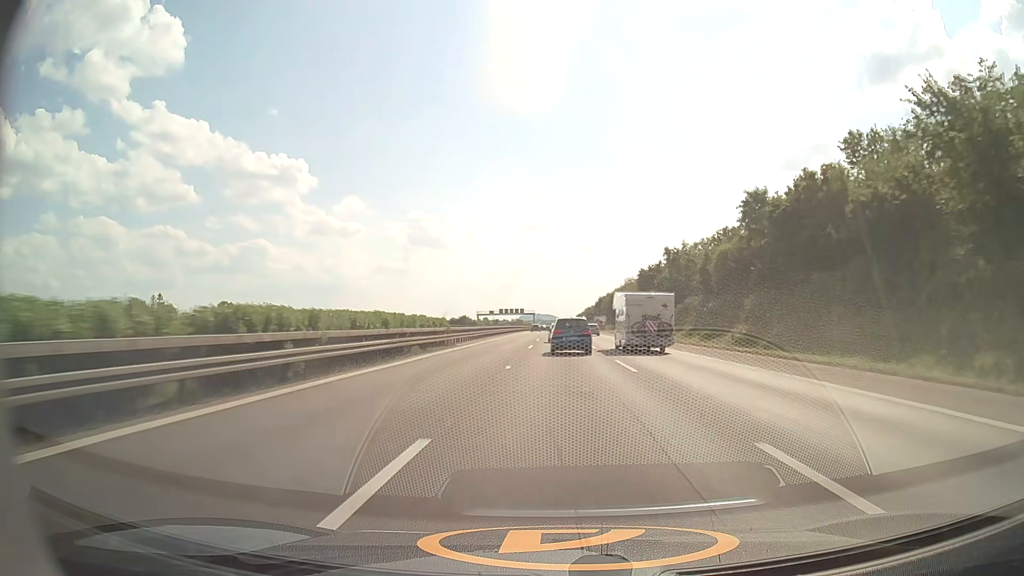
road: motorway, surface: asphalt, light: Day
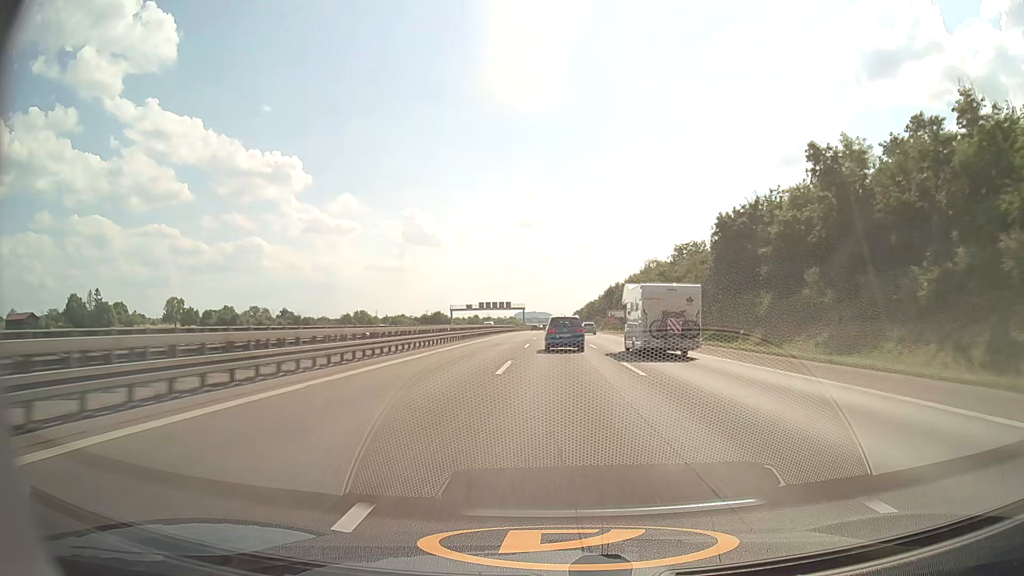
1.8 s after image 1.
(+0.1, +56.1) m; 0°
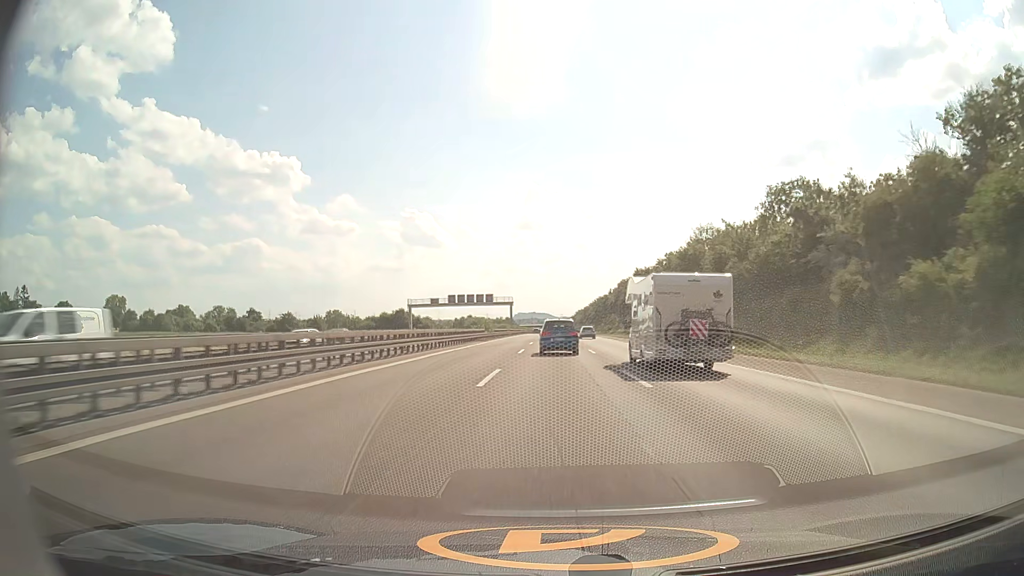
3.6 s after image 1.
(+0.1, +56.7) m; 0°
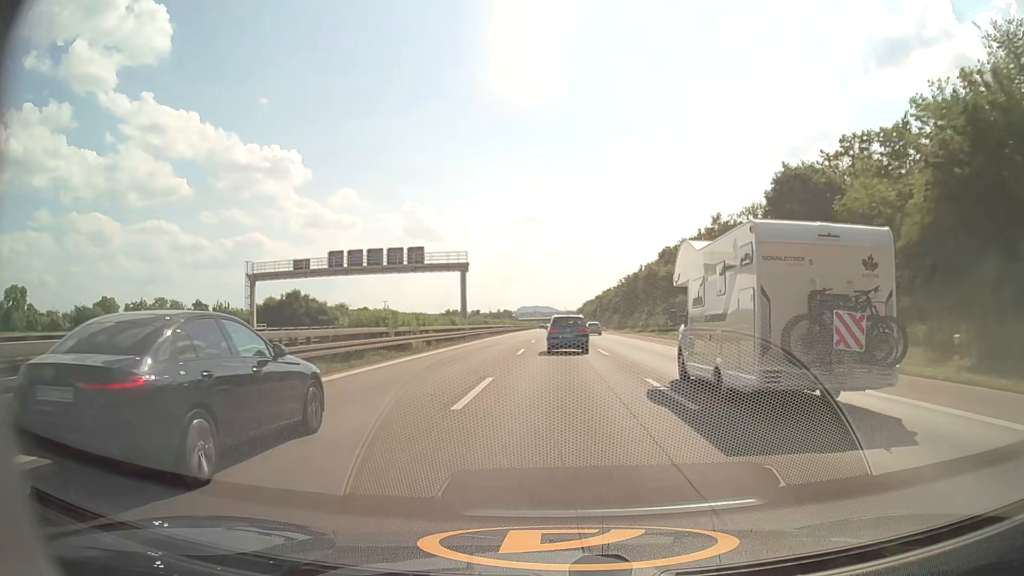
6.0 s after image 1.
(-0.4, +76.4) m; 0°
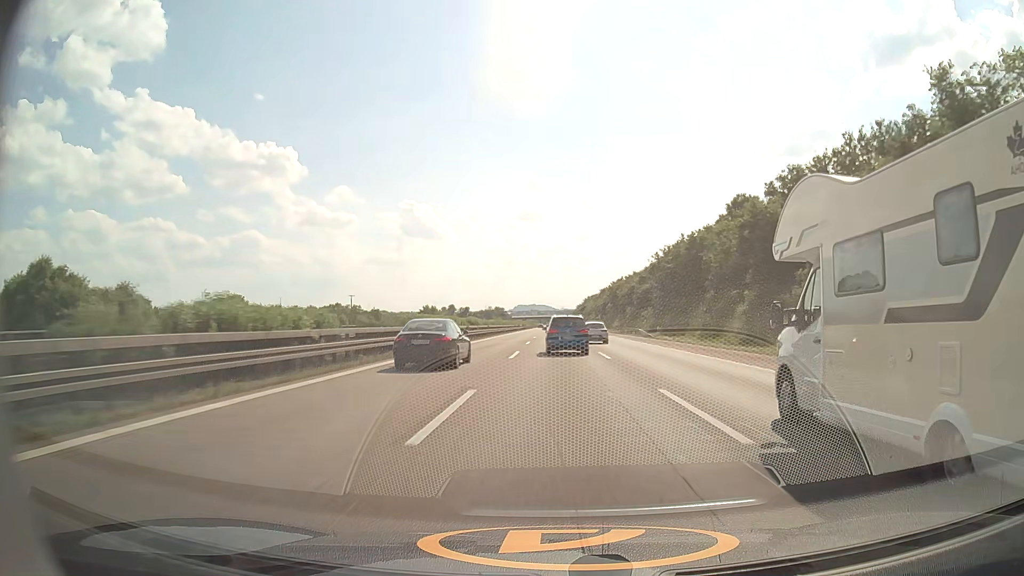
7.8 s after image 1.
(+0.2, +56.8) m; 0°
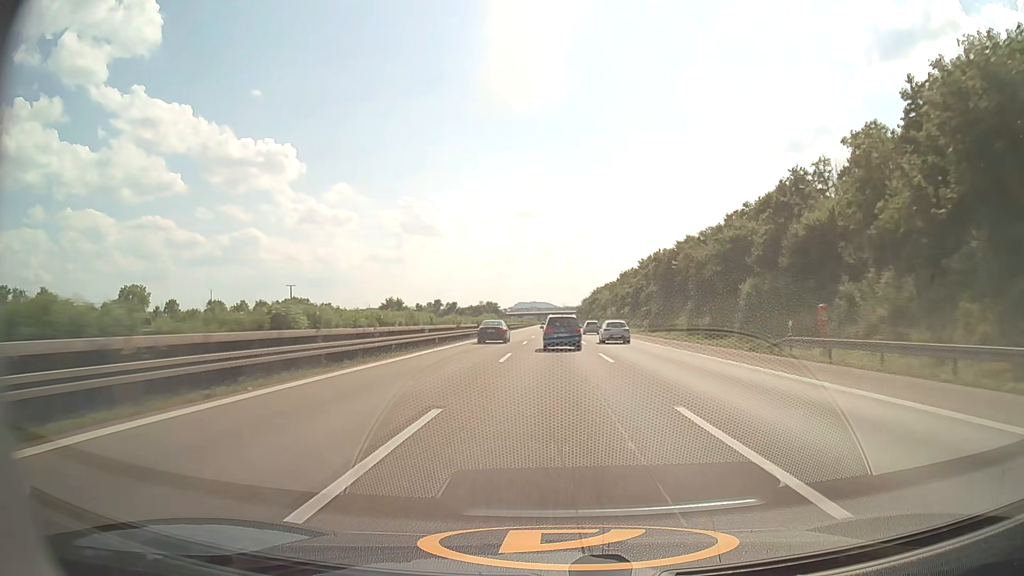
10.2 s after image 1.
(0.0, +74.6) m; 0°
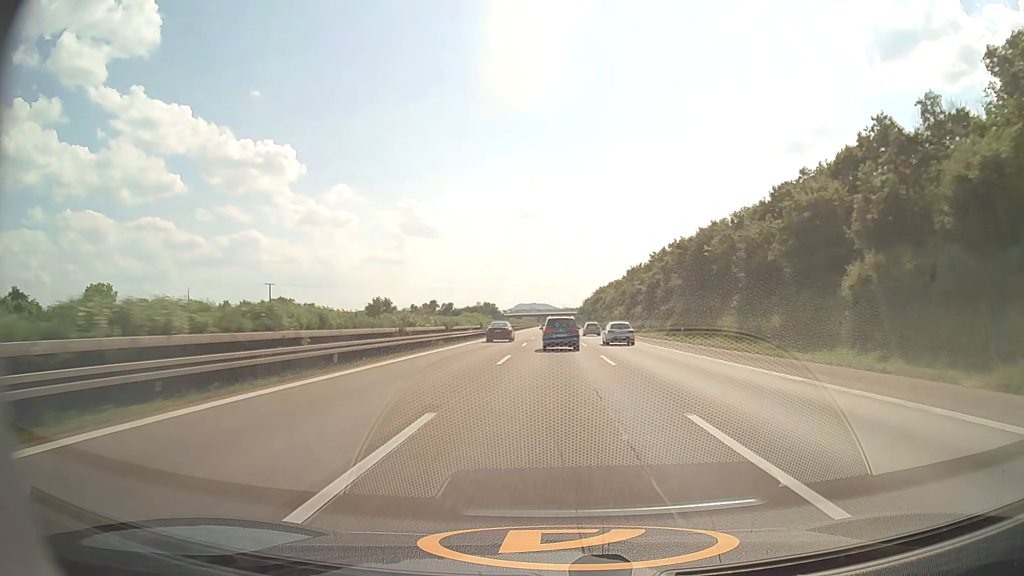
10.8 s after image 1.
(0.0, +18.7) m; 0°
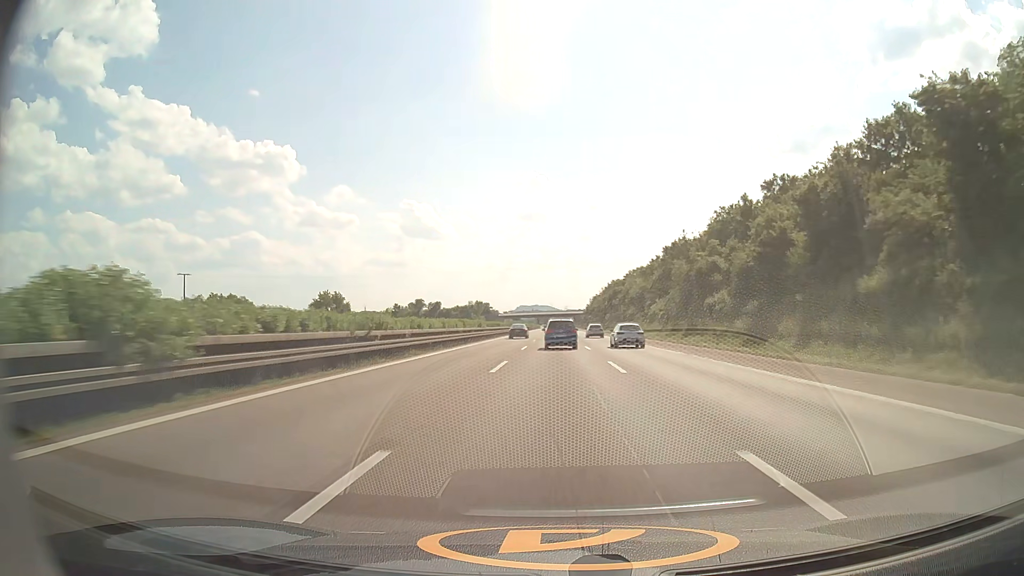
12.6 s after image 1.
(0.0, +56.8) m; 0°
(0, +10) (0, +20) (0, +30) (0, +40) (0, +50) (0, +60) (0, +70) (0, +80) (0, +90) (0, +100) m
